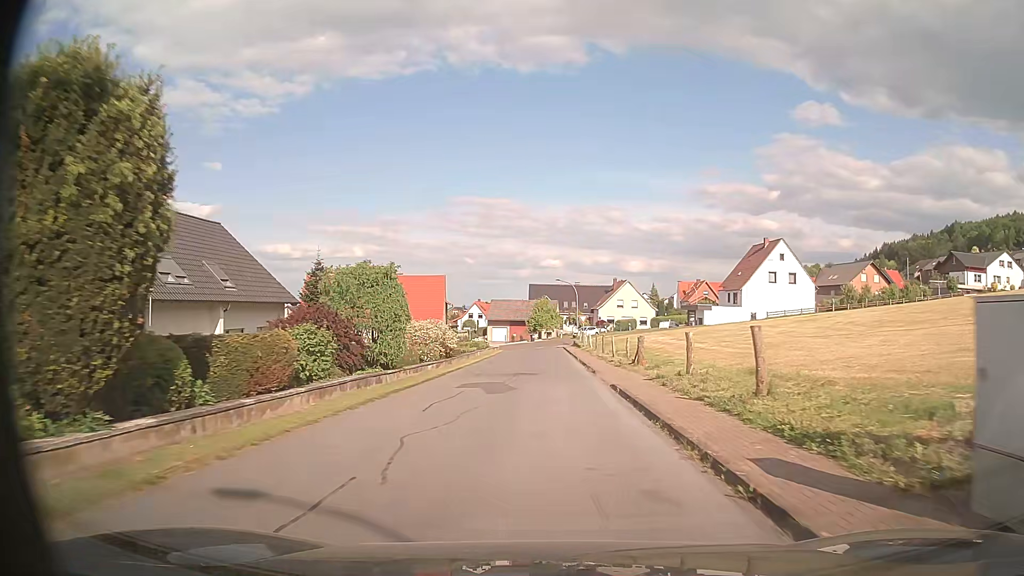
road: residential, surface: asphalt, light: Day
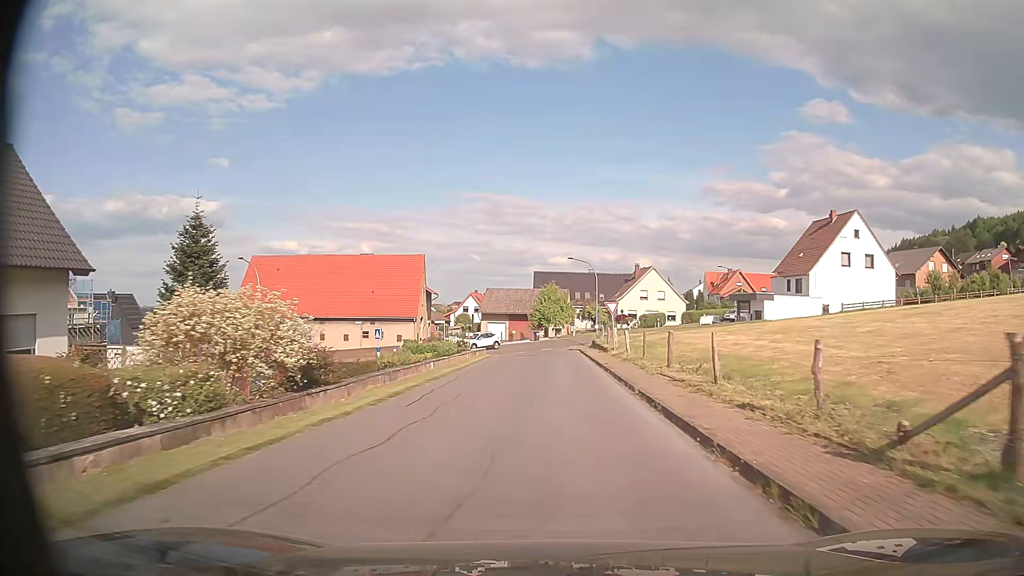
(-0.1, +20.8) m; -1°
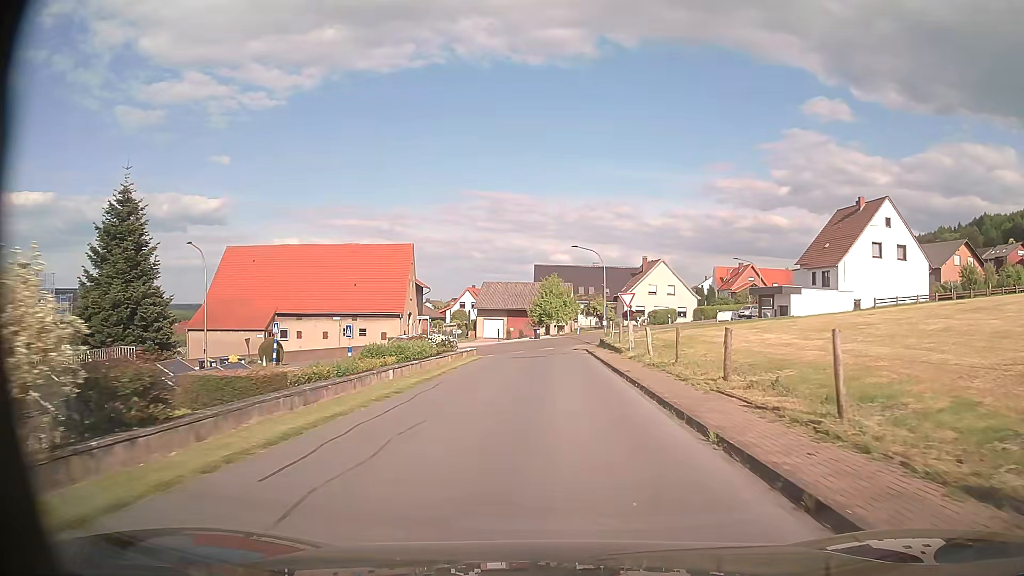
(0.0, +6.7) m; 0°
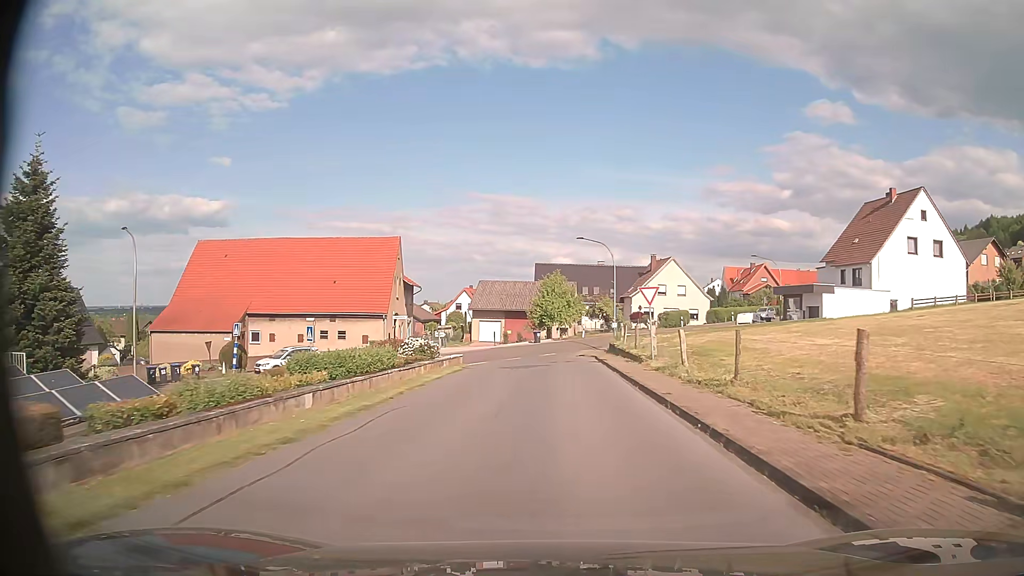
(0.0, +6.5) m; 0°
